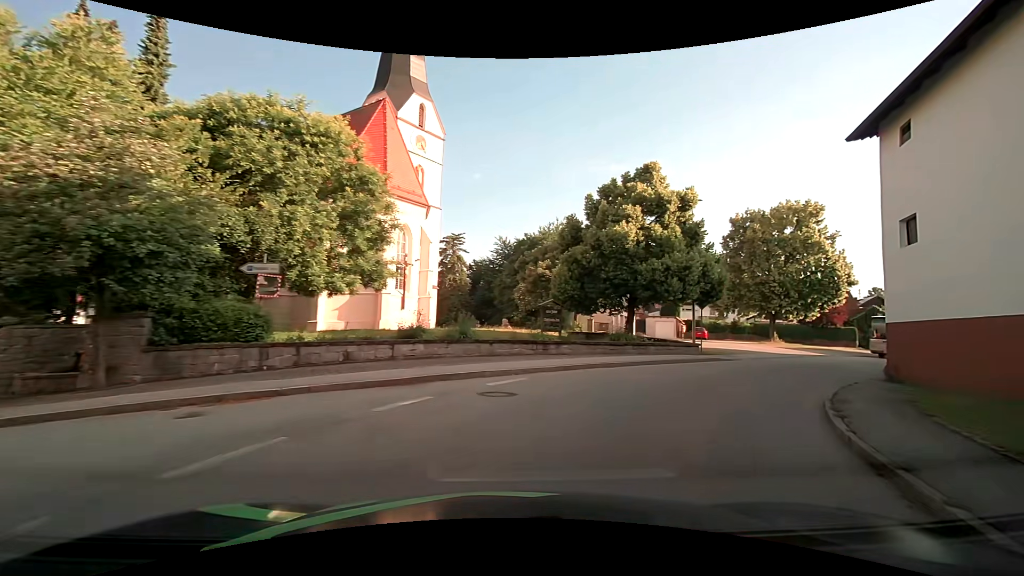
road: tertiary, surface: asphalt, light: Day
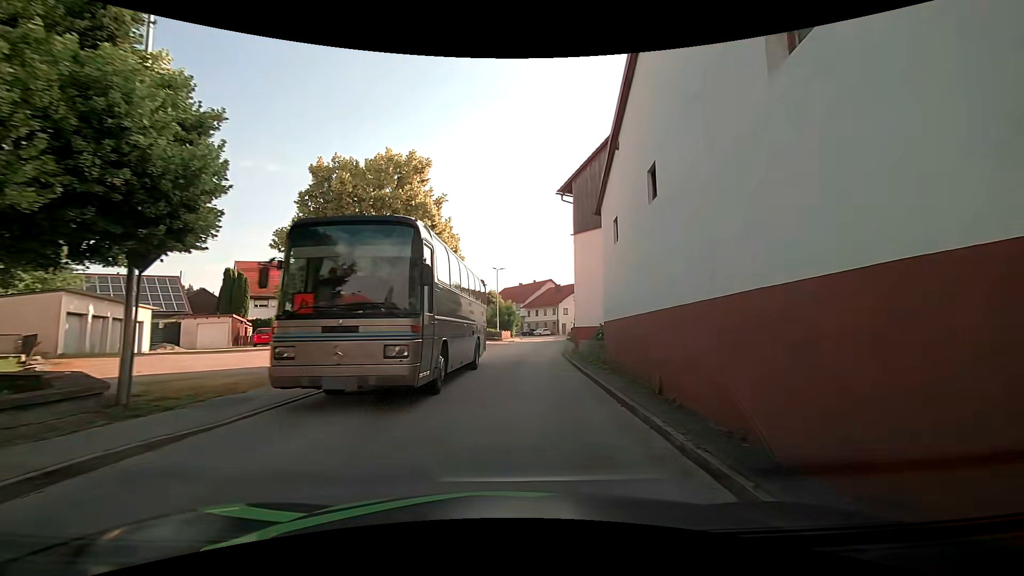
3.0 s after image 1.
(+7.1, +16.0) m; +42°
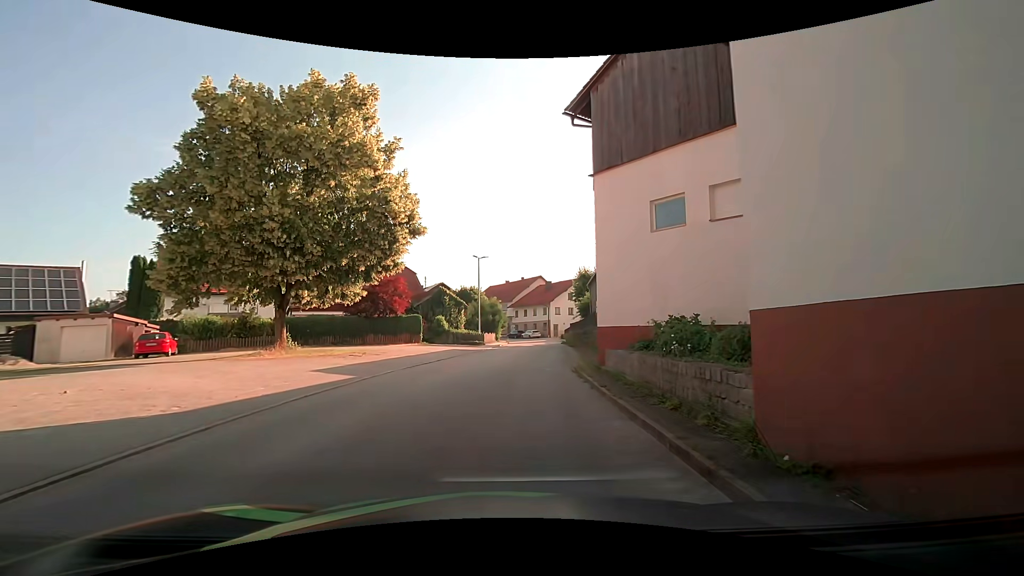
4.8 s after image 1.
(+0.4, +10.6) m; +2°
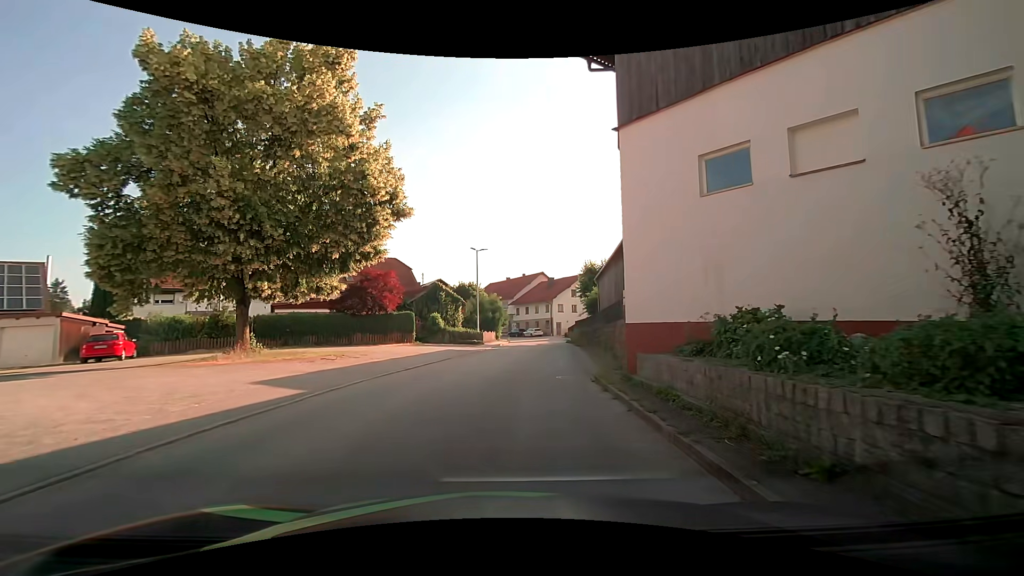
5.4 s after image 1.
(0.0, +3.7) m; +1°
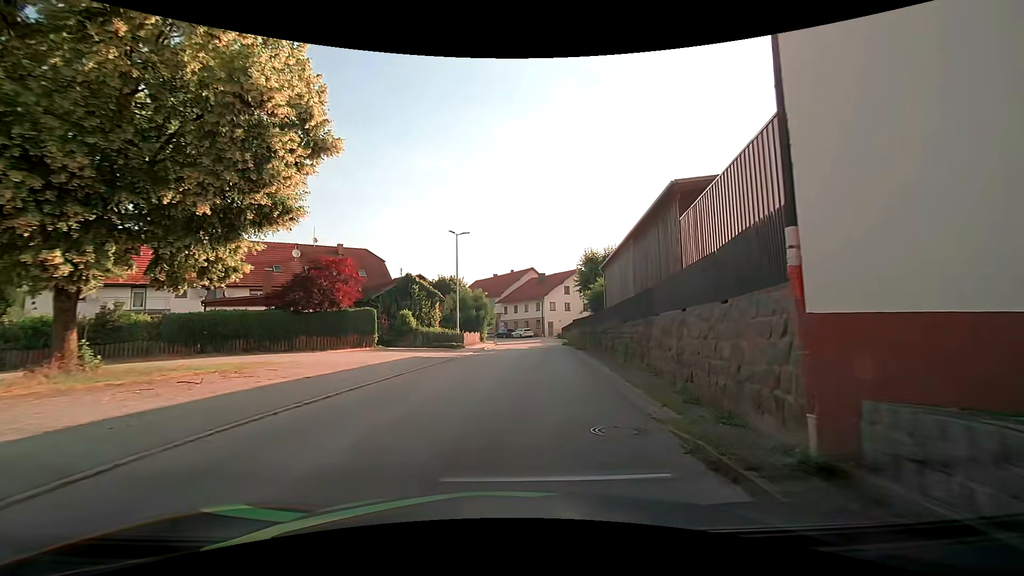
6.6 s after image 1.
(-0.1, +7.7) m; -1°
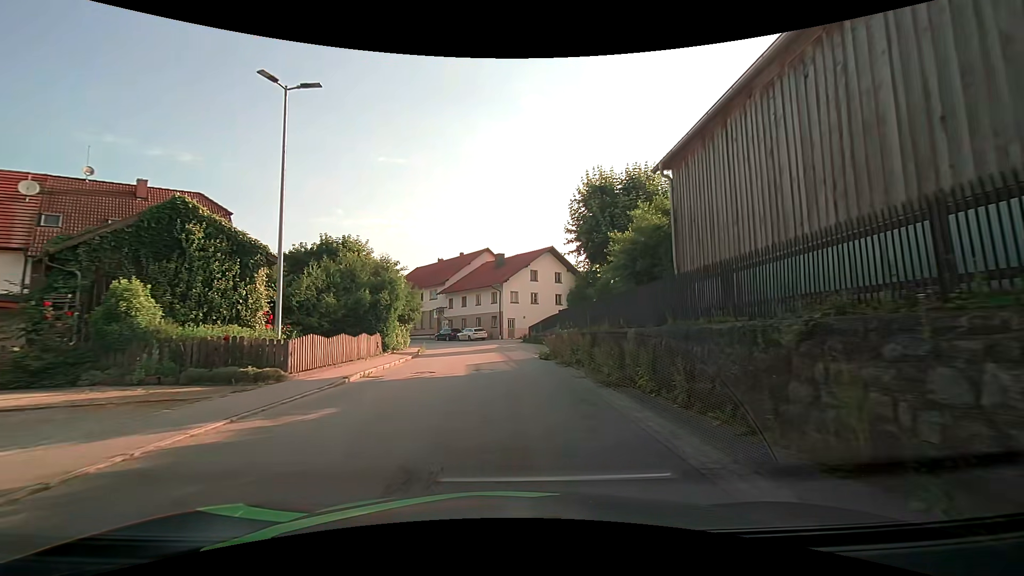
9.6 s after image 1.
(+1.5, +22.1) m; +5°
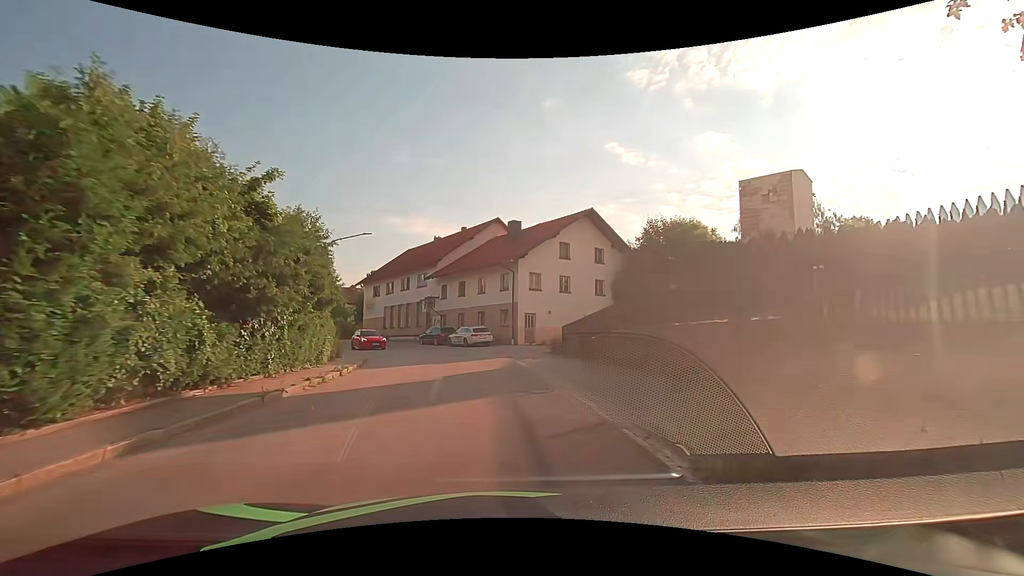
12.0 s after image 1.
(+0.1, +19.3) m; -2°
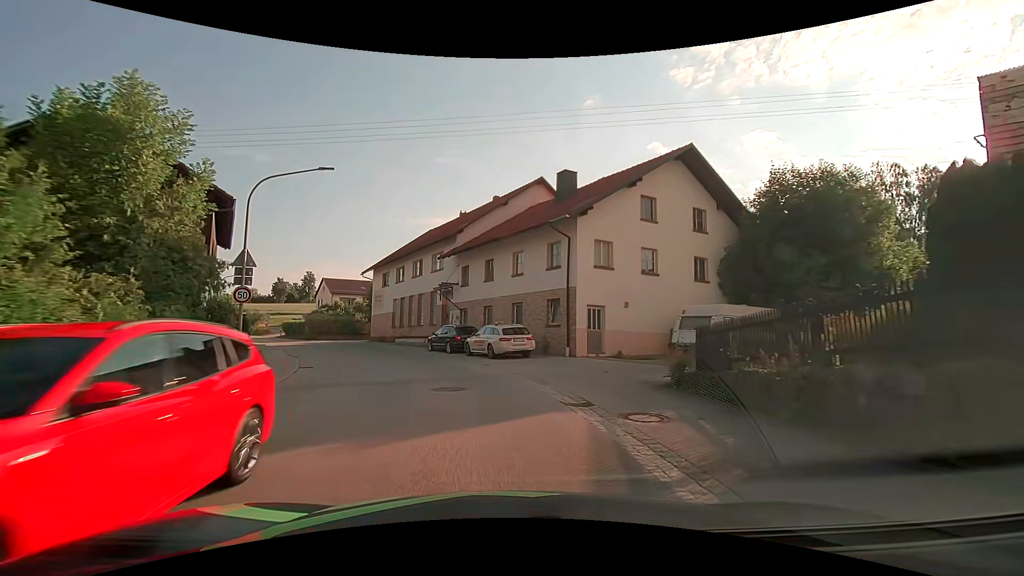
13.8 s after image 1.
(-0.2, +14.1) m; -3°
(-1, +10) (-3, +20) (-7, +29) (-12, +38) (-17, +46) (-23, +54) (-29, +62) (-35, +70) (-42, +77) (-49, +84) m
